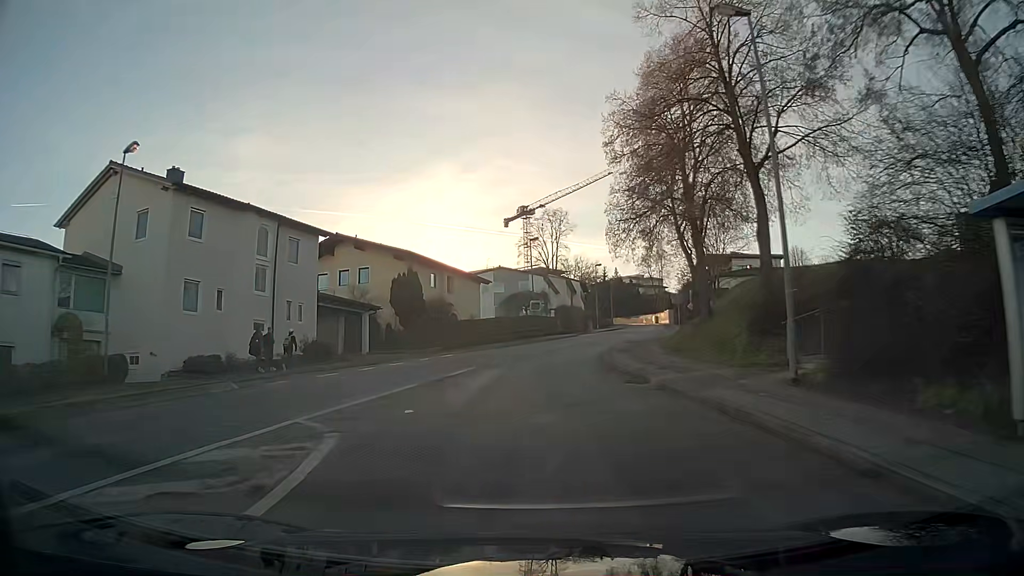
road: residential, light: Day
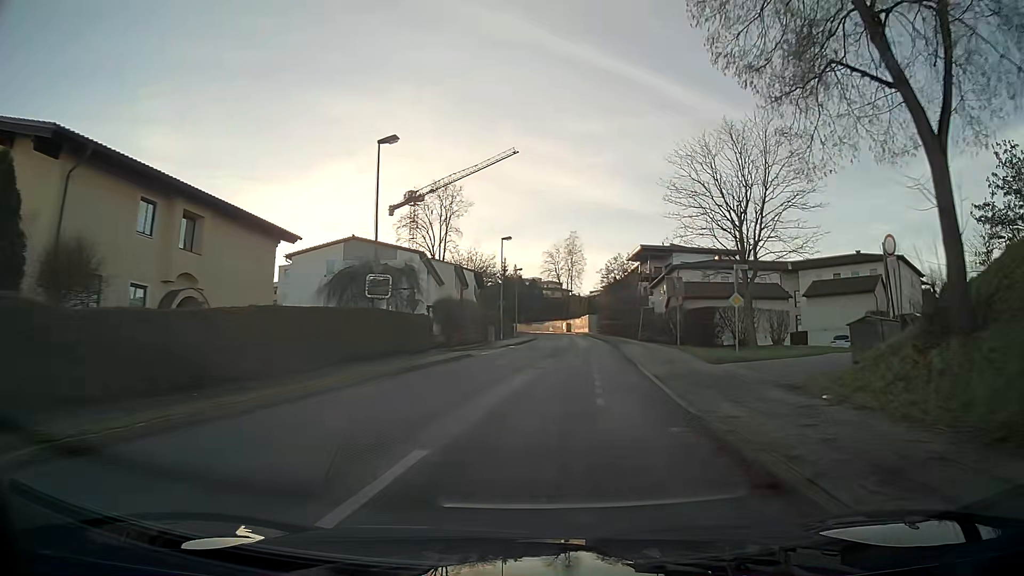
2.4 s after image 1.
(+2.0, +30.9) m; +11°
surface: asphalt
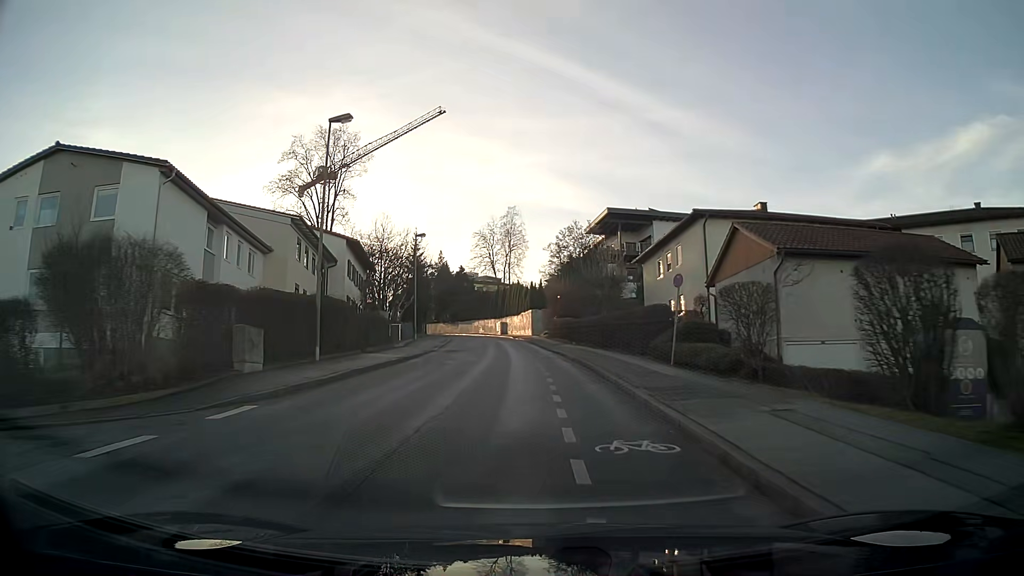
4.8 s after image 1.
(+1.7, +31.9) m; +4°
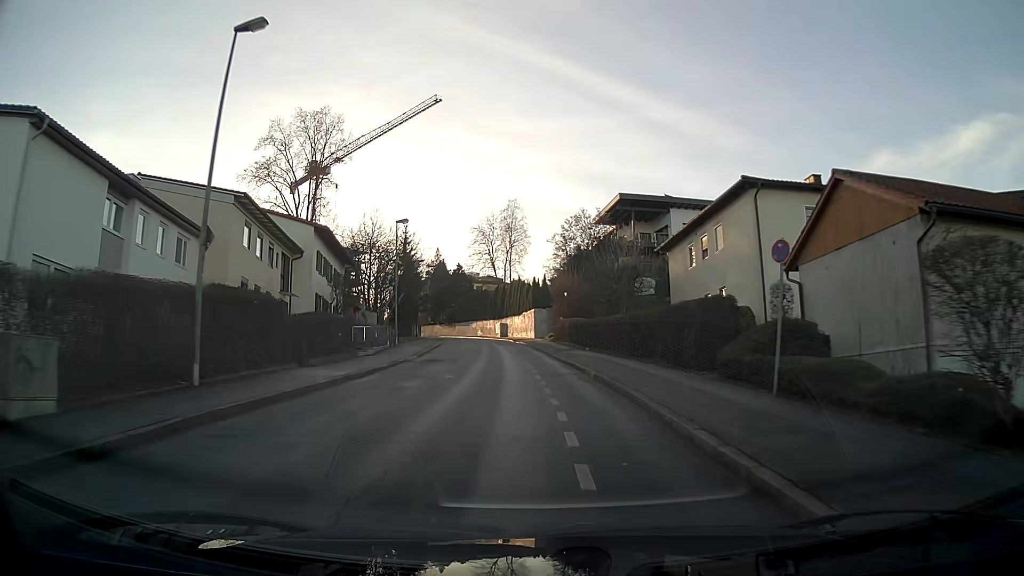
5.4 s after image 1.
(0.0, +8.1) m; 0°
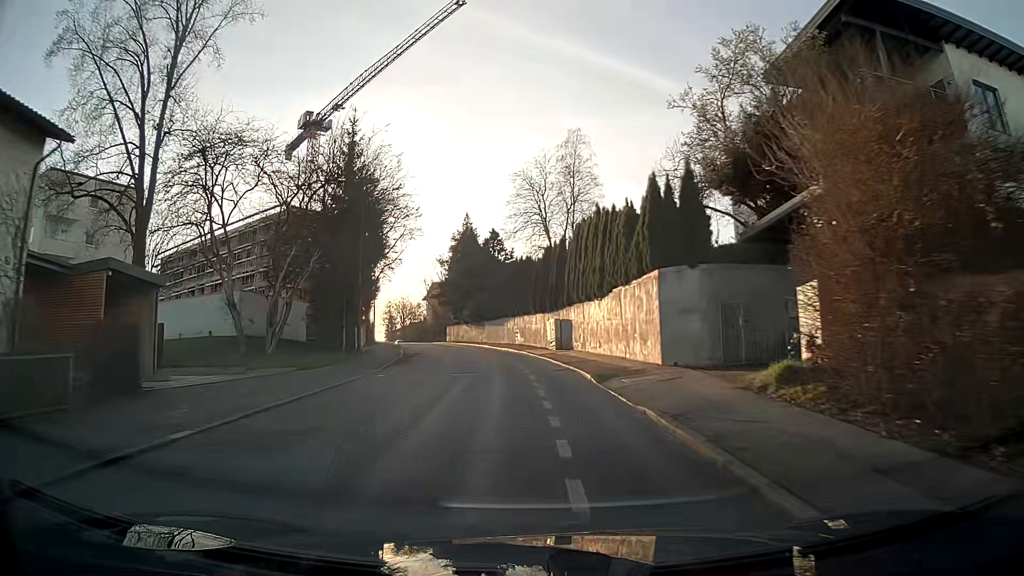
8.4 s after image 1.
(-2.0, +40.7) m; -6°
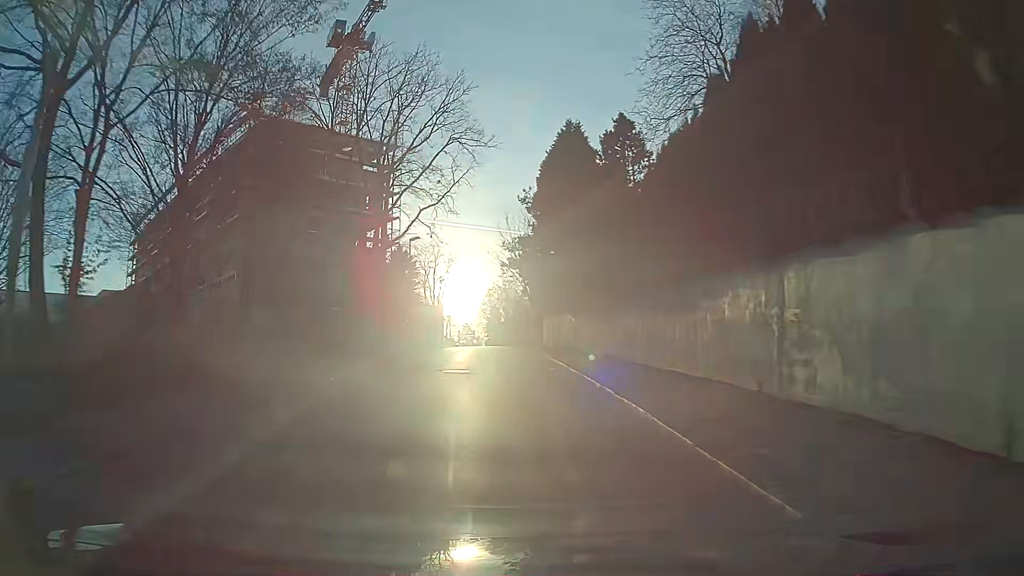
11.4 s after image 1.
(-3.3, +38.8) m; -11°
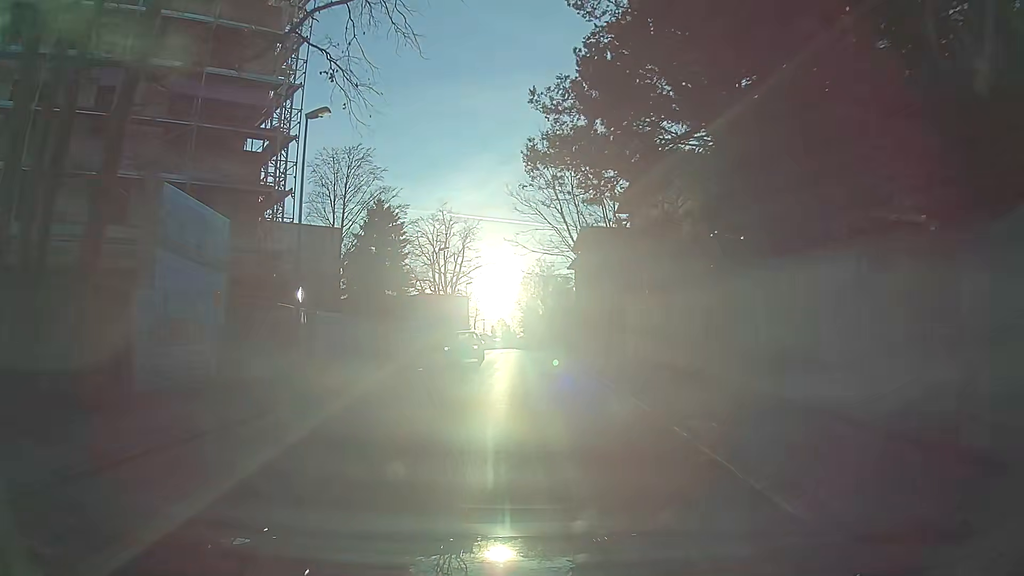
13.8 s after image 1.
(-0.4, +30.6) m; -2°
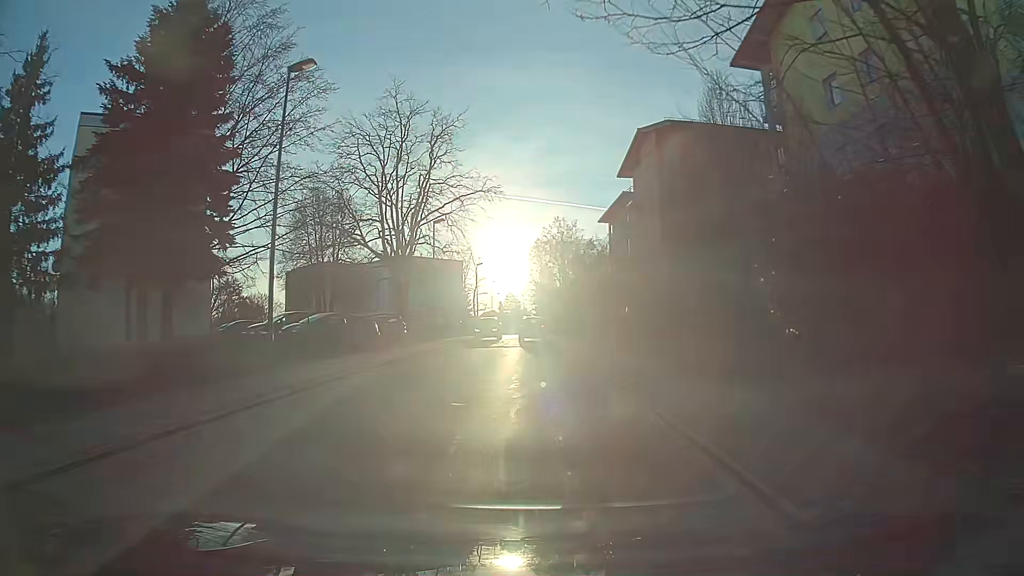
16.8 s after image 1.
(-0.4, +35.9) m; -1°
(0, +10) (0, +20) (-1, +30) (-3, +40) (-3, +50) (-2, +60) (-2, +70) (-3, +80) (-3, +90) (-2, +99) m
